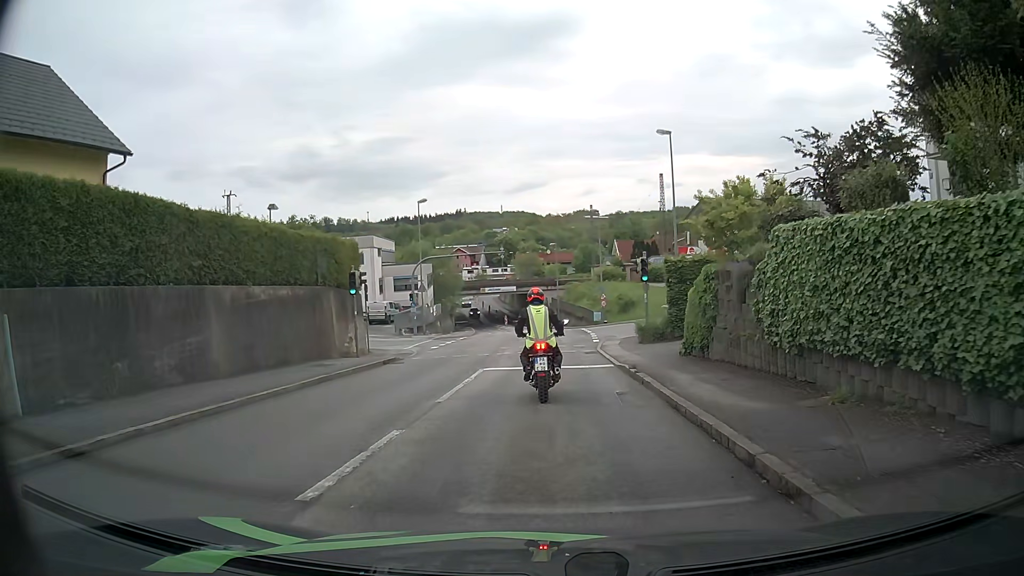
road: tertiary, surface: asphalt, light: Day
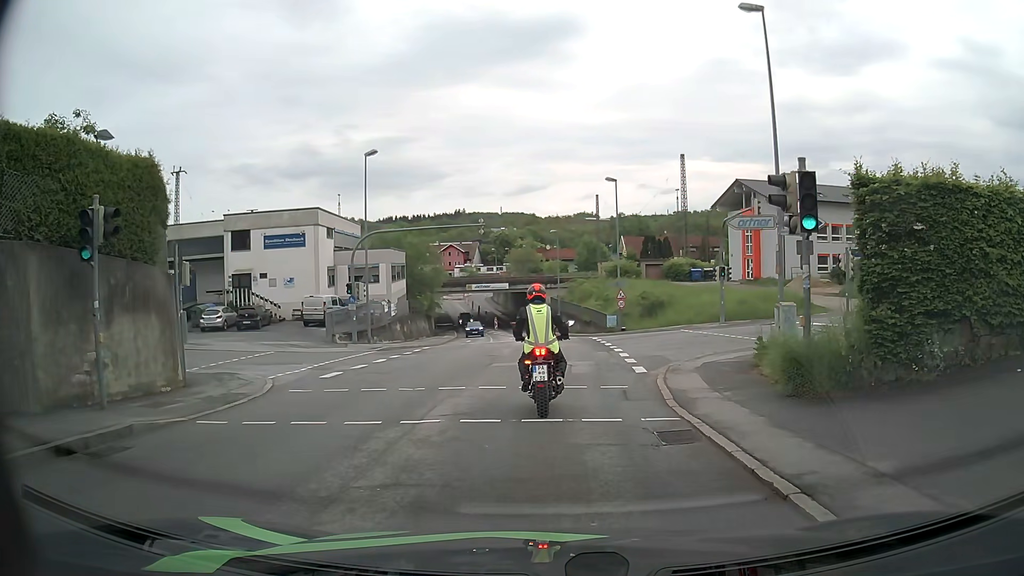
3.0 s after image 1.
(+0.1, +15.4) m; 0°
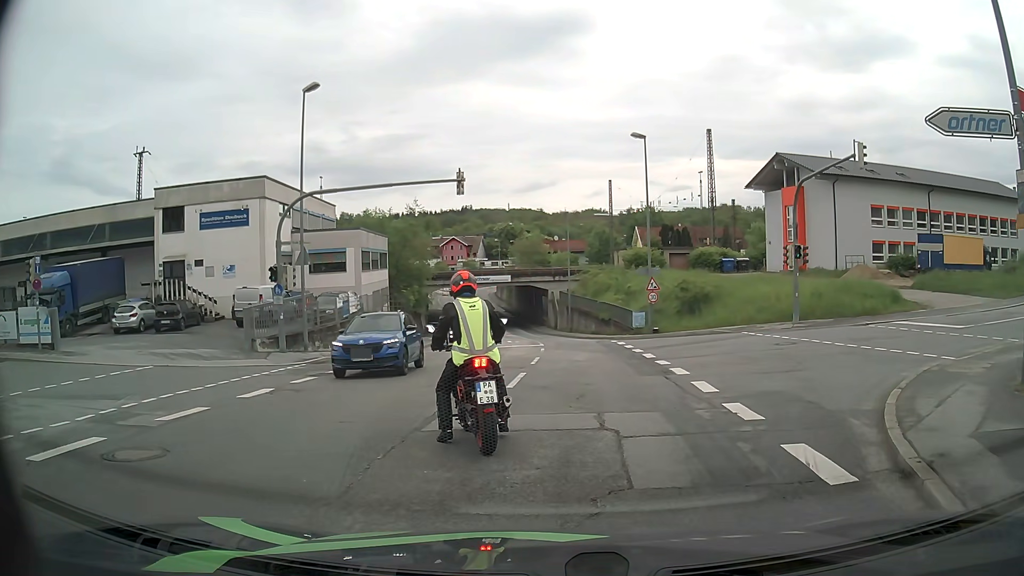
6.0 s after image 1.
(+0.1, +10.5) m; 0°
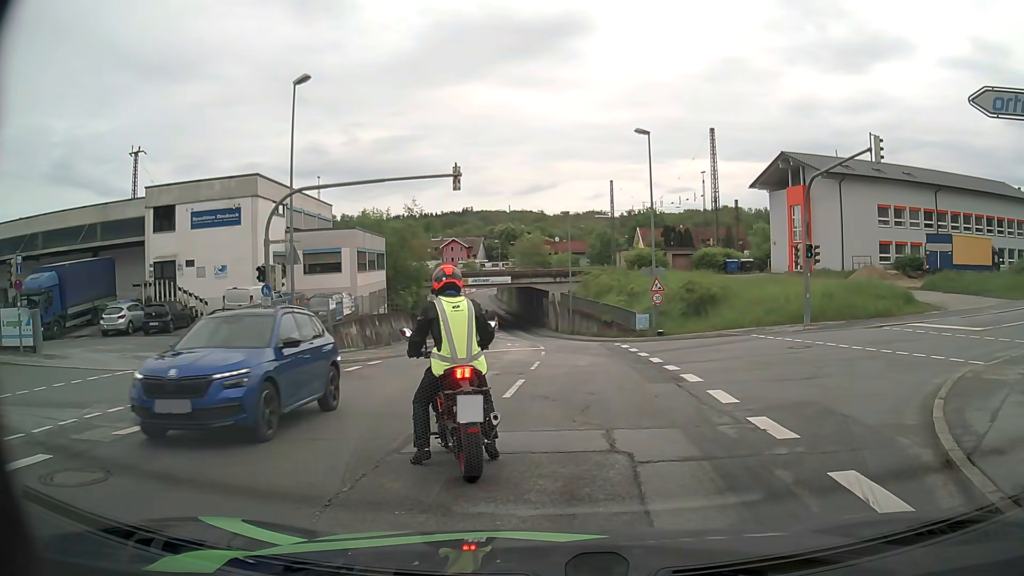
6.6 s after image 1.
(0.0, +1.1) m; 0°
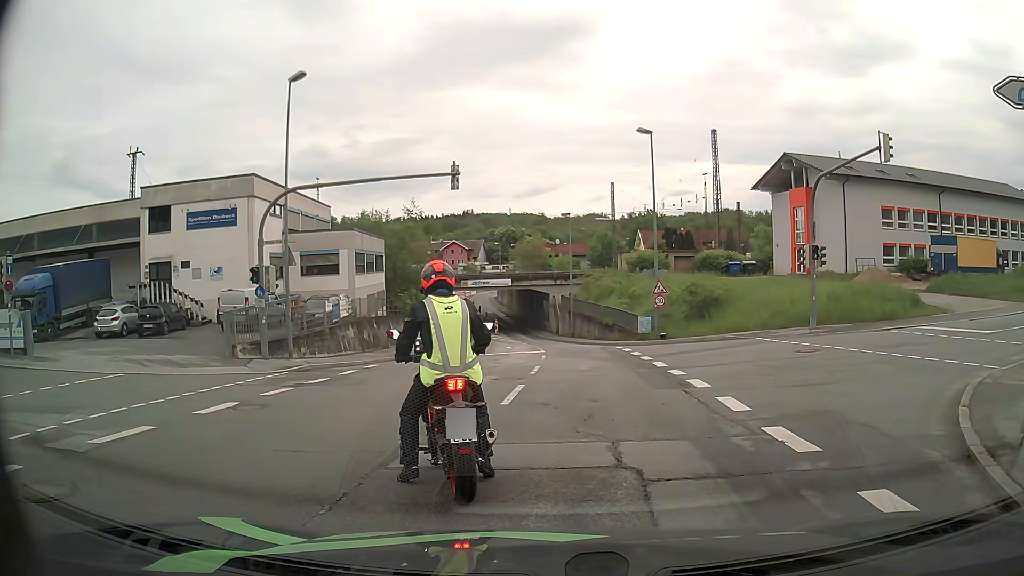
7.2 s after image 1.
(0.0, +0.5) m; 0°
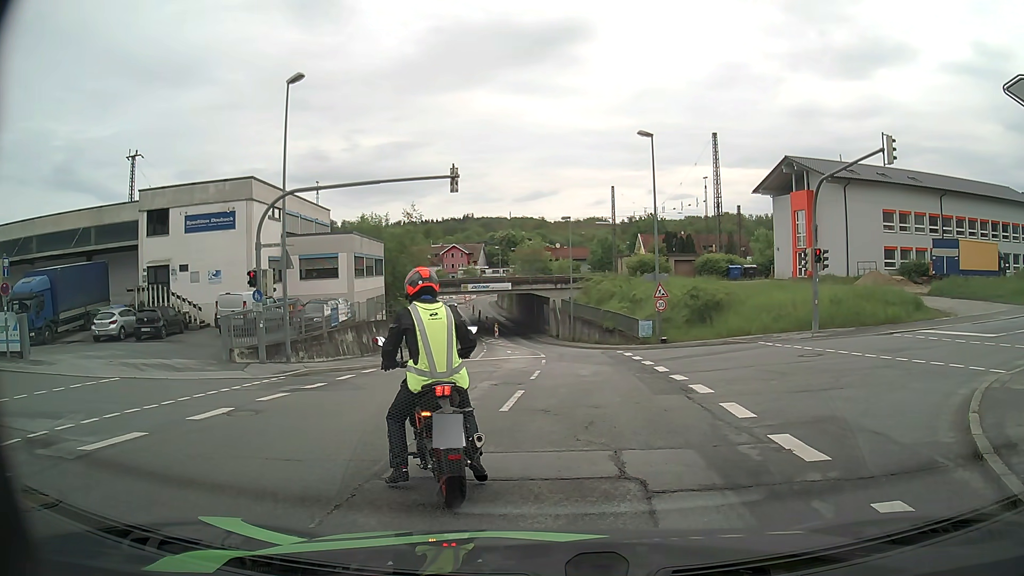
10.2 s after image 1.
(0.0, +0.3) m; 0°
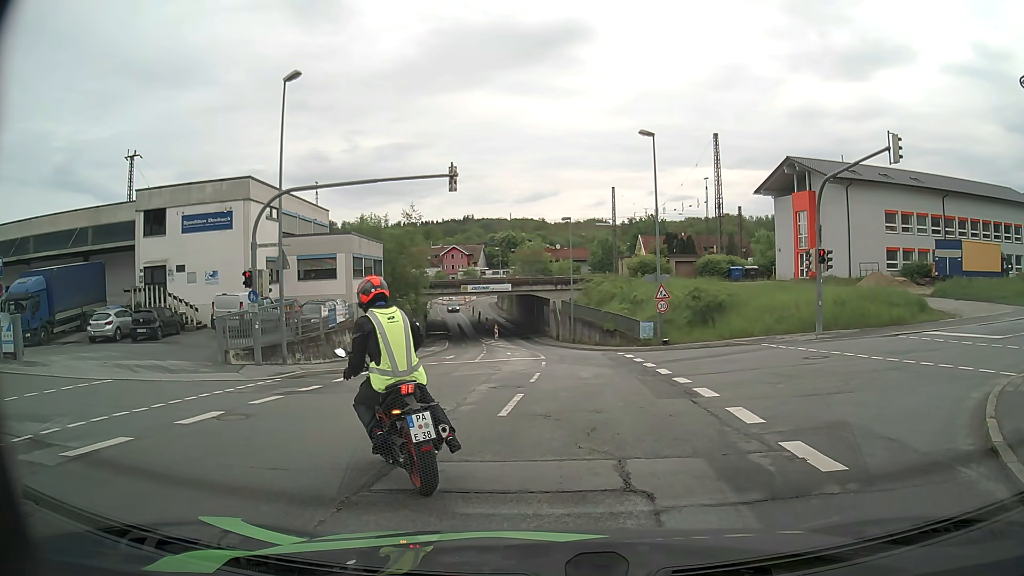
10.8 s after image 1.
(0.0, +0.4) m; 0°
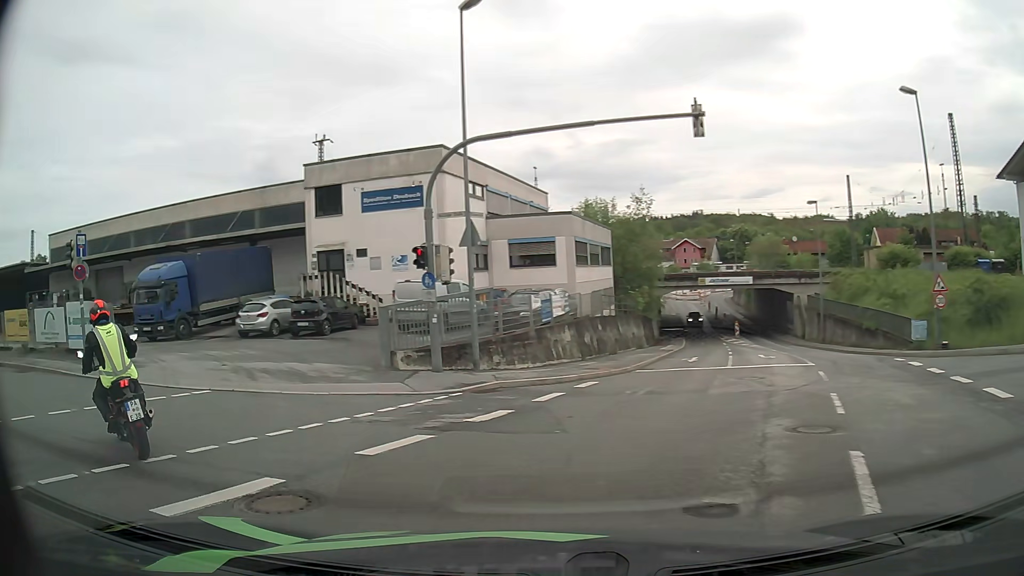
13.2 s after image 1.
(-0.7, +6.4) m; -18°
(-4, +9) (-14, +13) (-23, +15) (-33, +16) (-43, +18) (-53, +20) (-63, +22) (-72, +24) (-82, +26) (-92, +28) m
